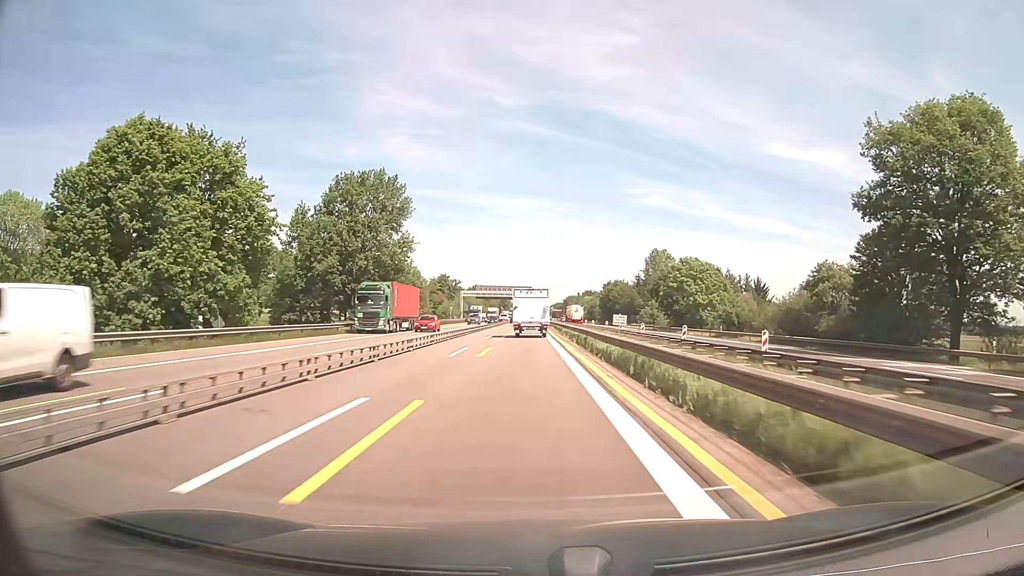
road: motorway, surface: asphalt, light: Day
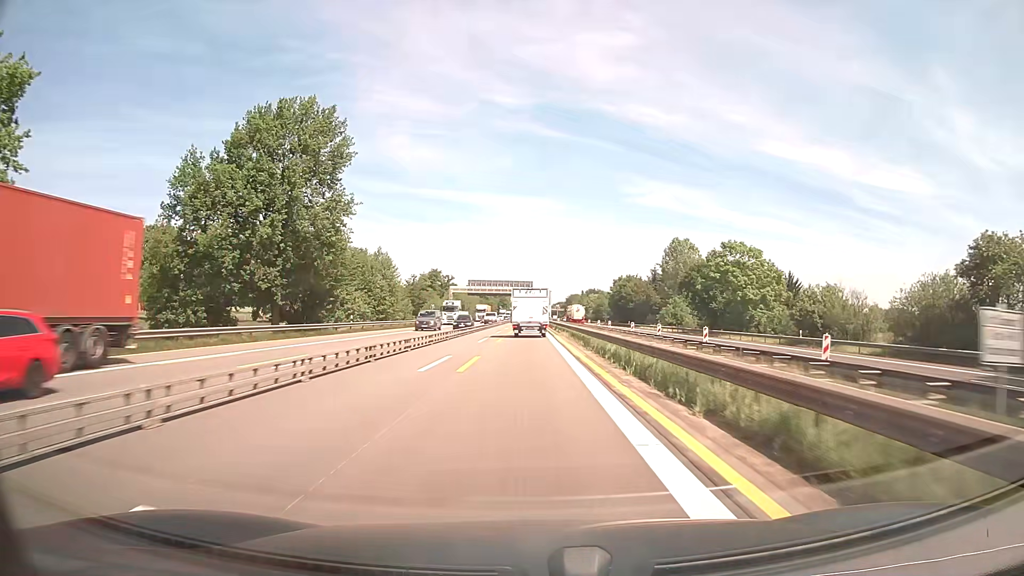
(0.0, +24.7) m; 0°
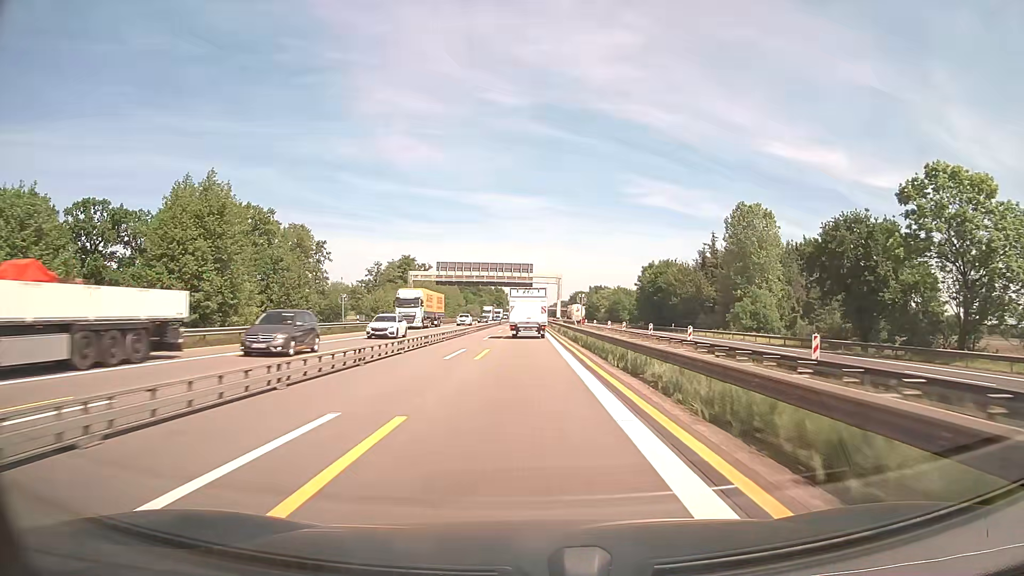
(0.0, +49.6) m; 0°
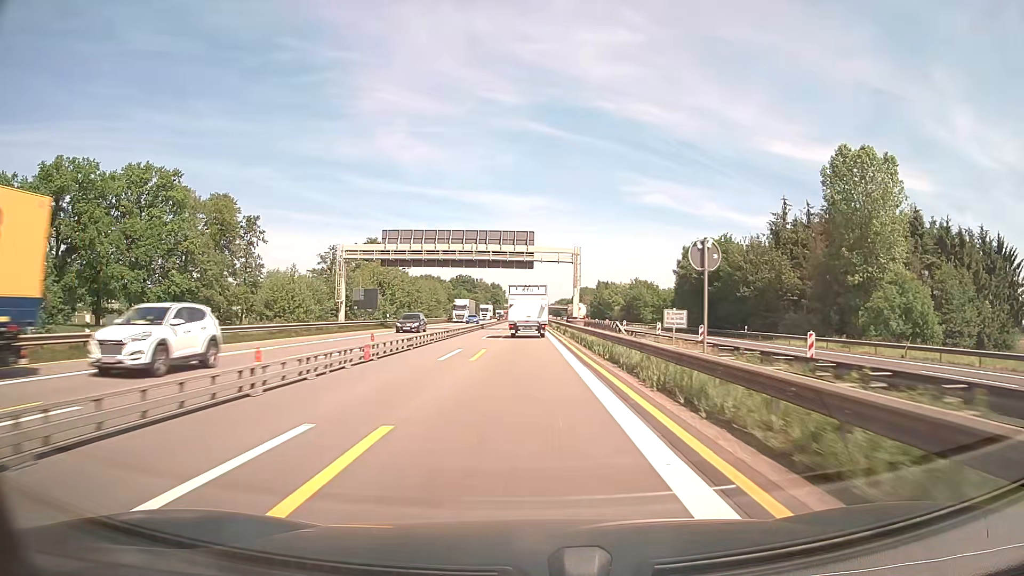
(+0.1, +37.4) m; 0°
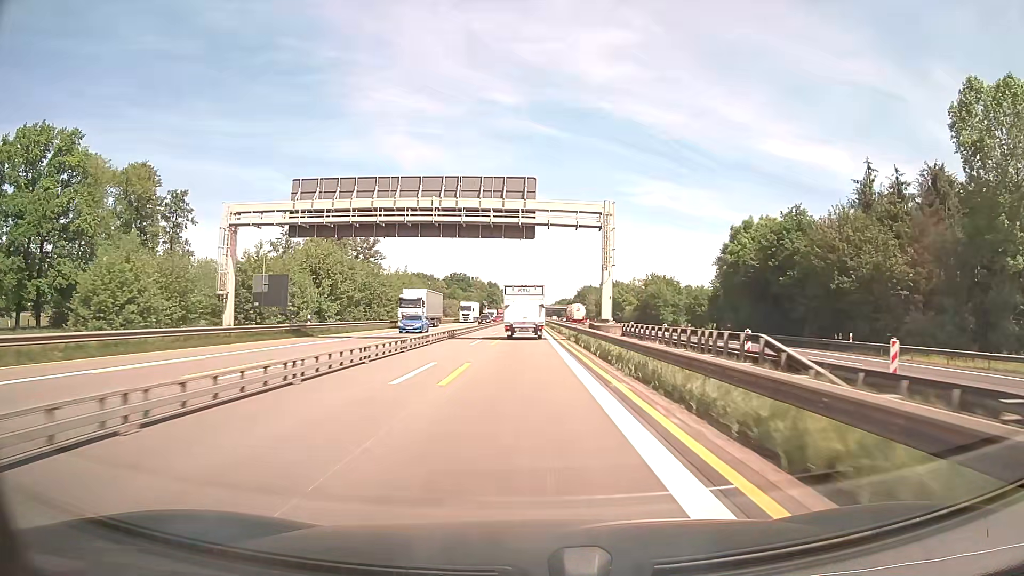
(0.0, +25.0) m; 0°
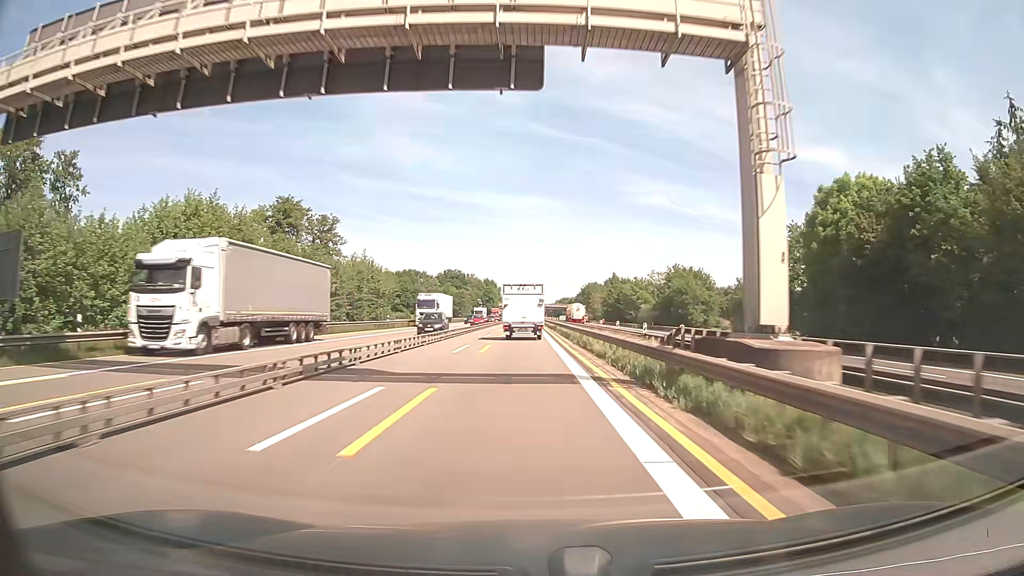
(0.0, +25.0) m; 0°
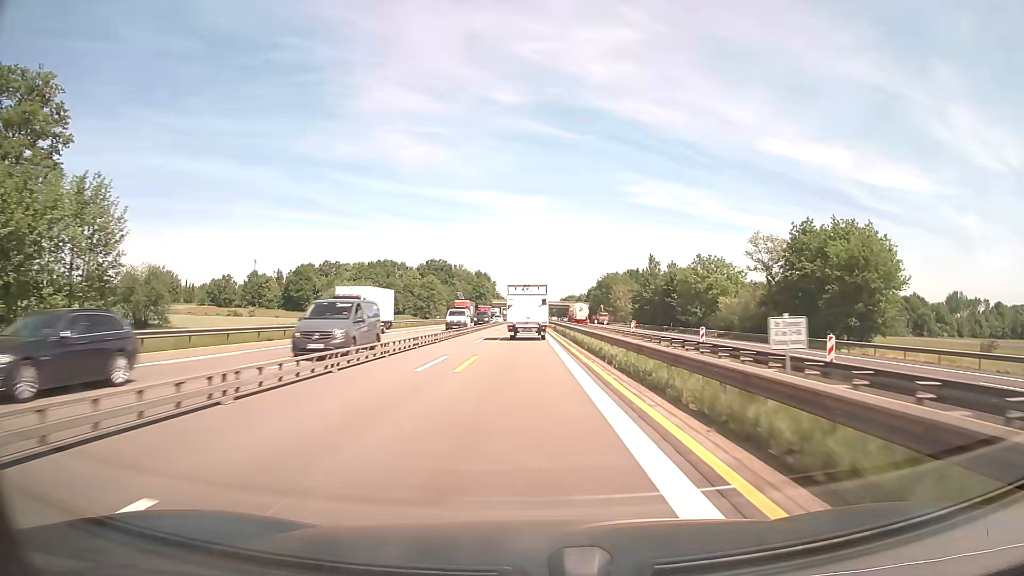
(-0.1, +62.5) m; 0°
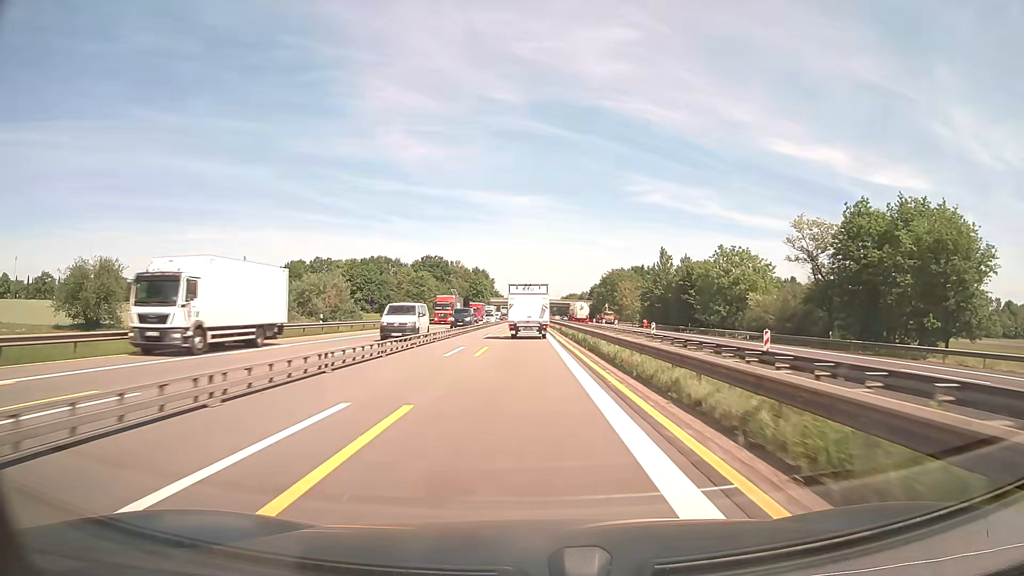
(0.0, +12.5) m; 0°
(0, +10) (0, +20) (0, +30) (0, +40) (0, +50) (0, +60) (0, +70) (0, +80) (0, +90) (0, +100) m
